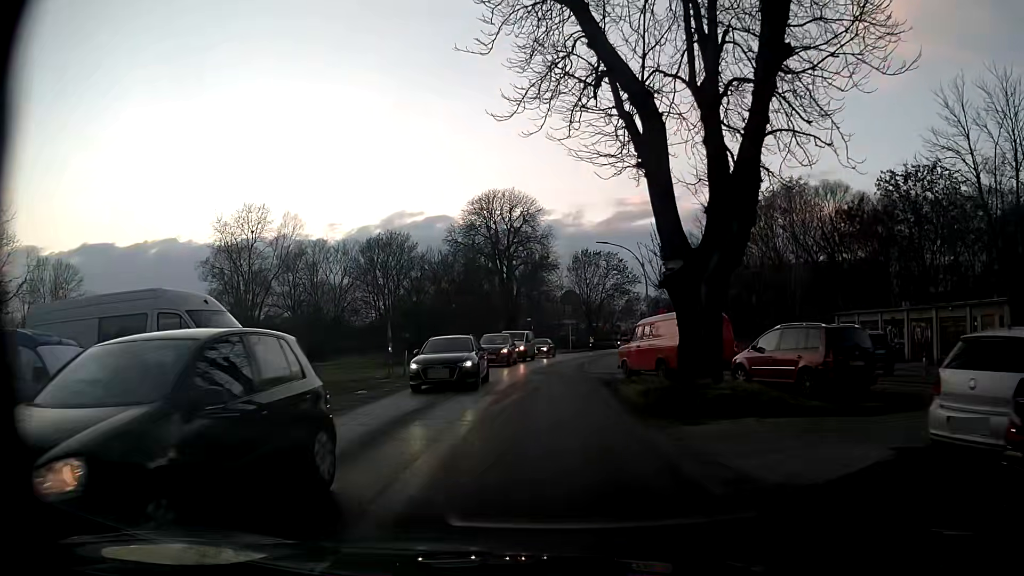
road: residential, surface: asphalt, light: Day
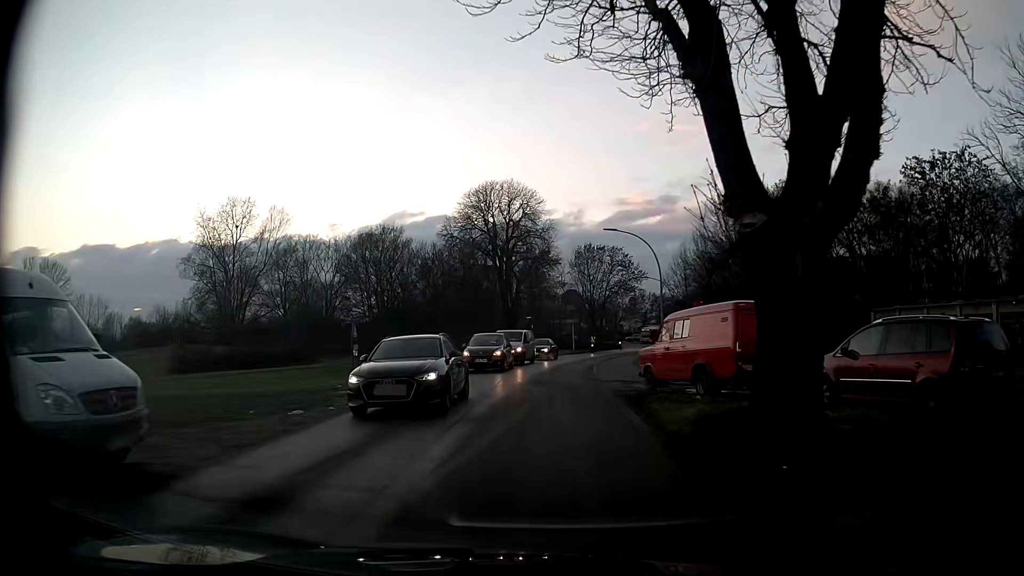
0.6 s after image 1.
(0.0, +5.2) m; 0°
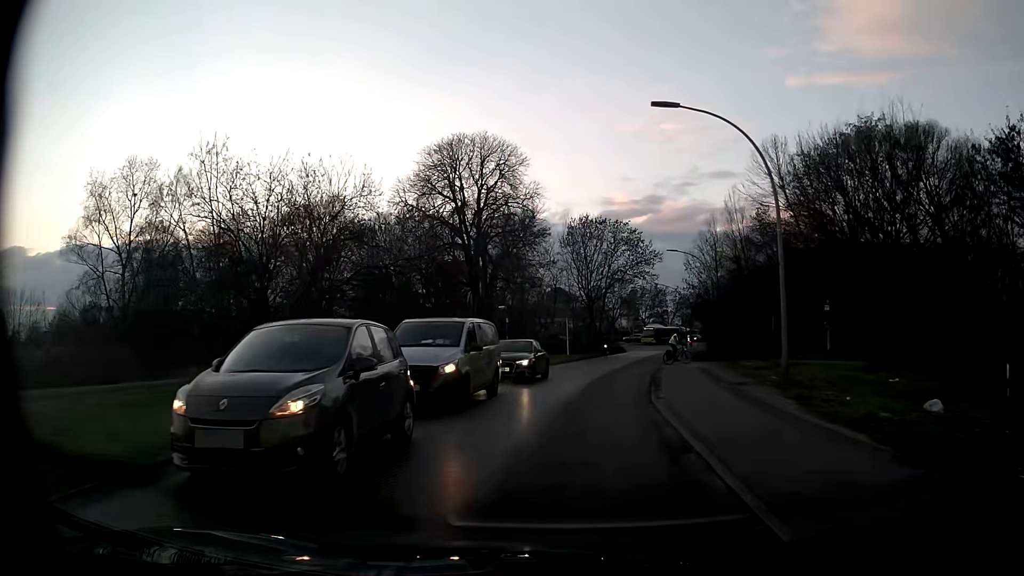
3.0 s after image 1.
(-0.1, +21.8) m; +1°
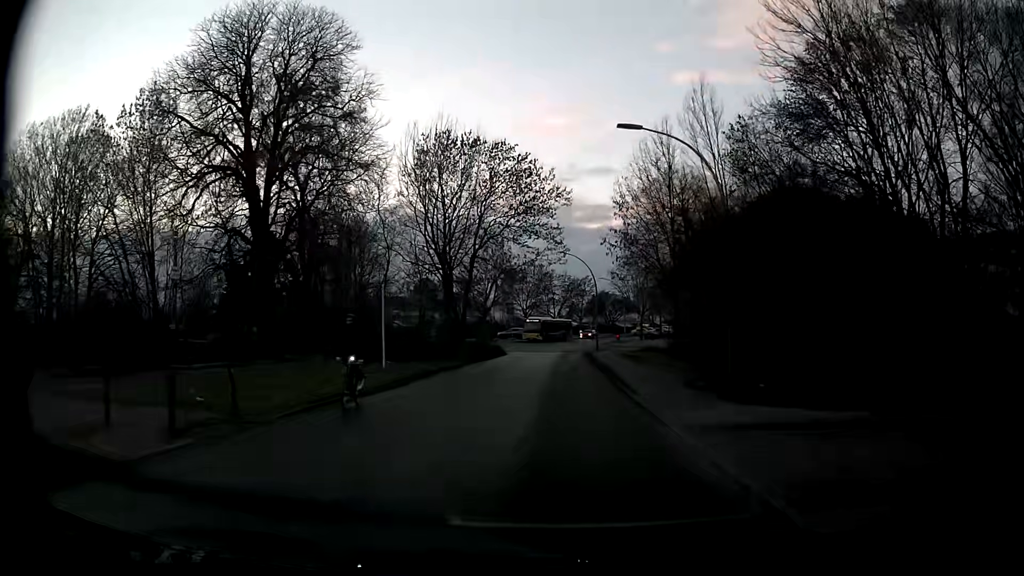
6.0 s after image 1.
(+2.5, +28.1) m; +11°
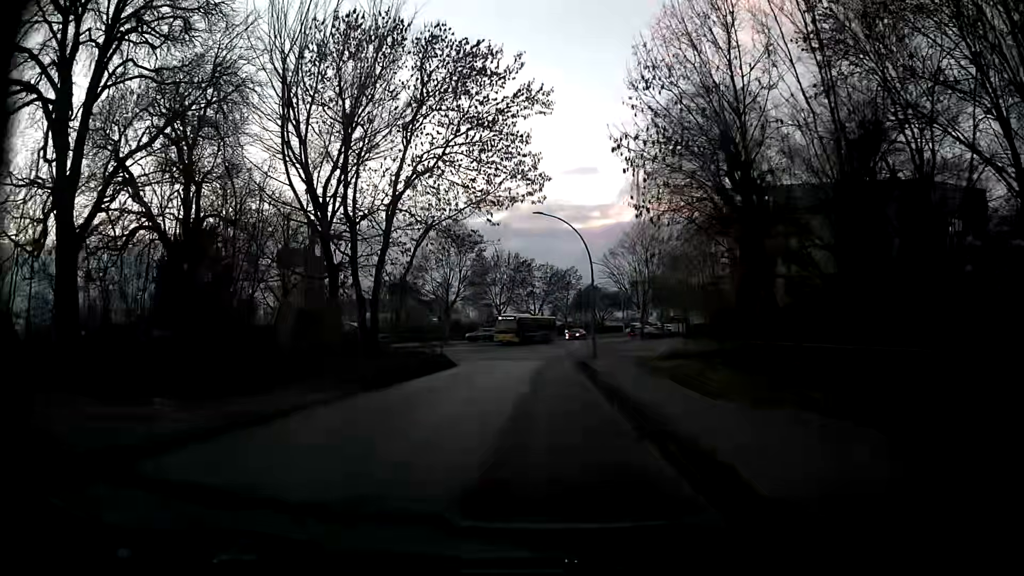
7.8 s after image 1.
(+0.5, +17.6) m; +1°
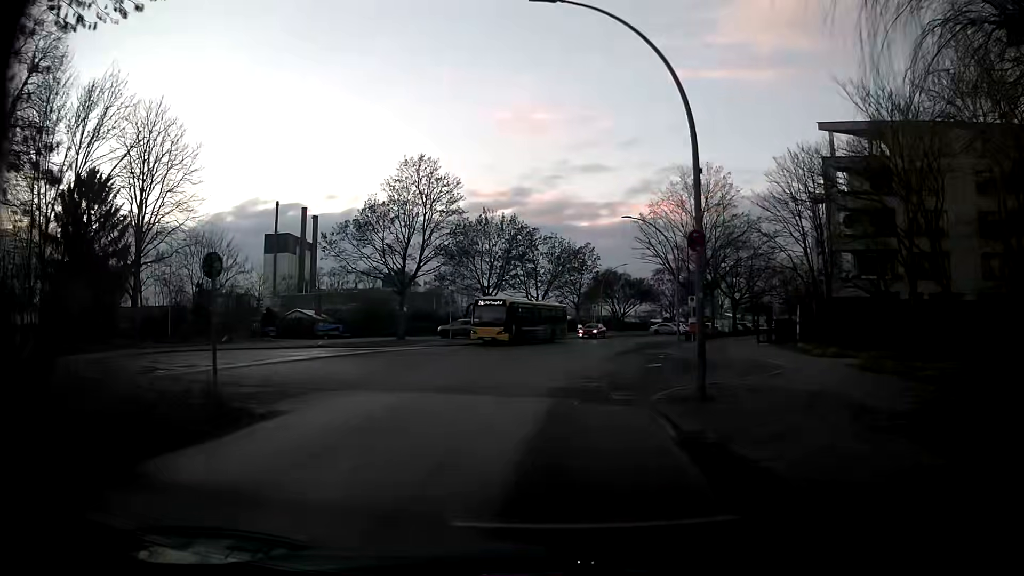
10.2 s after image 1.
(0.0, +24.0) m; 0°
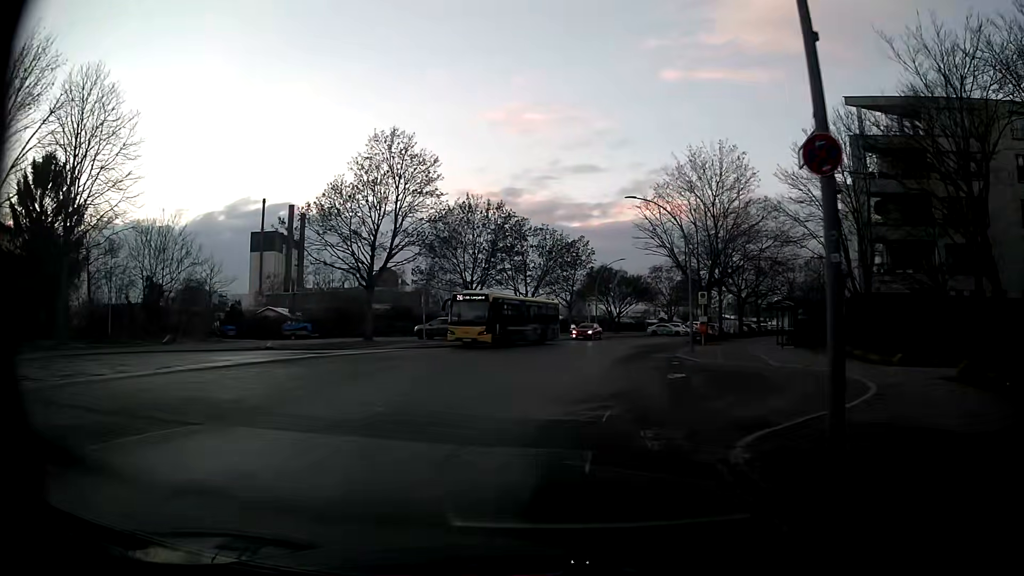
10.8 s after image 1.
(+0.1, +6.1) m; +1°
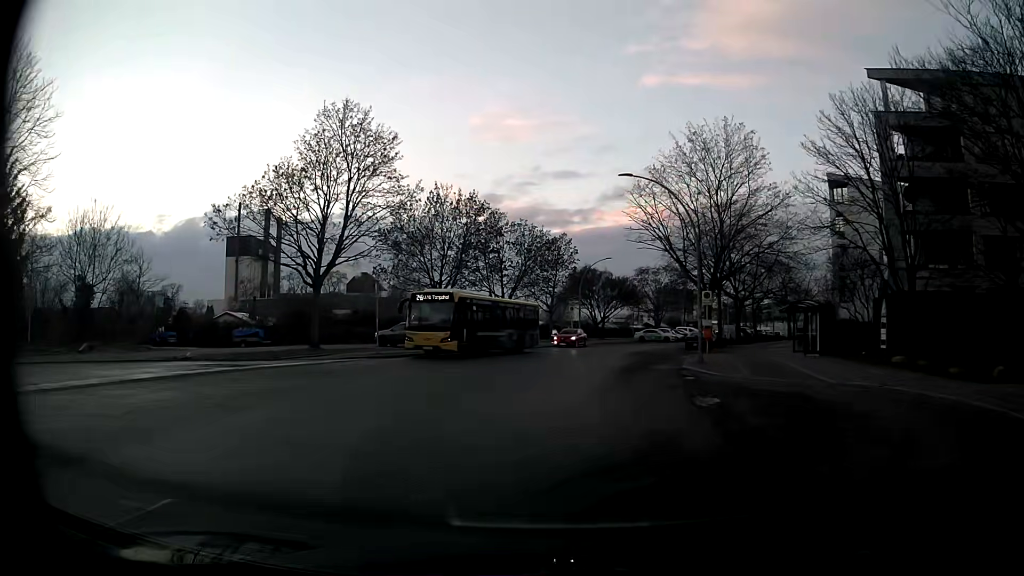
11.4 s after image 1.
(+0.1, +6.1) m; +1°
(0, +10) (+1, +20) (+3, +30) (+5, +40) (+7, +49) (+11, +59) (+15, +68) (+20, +77) (+24, +85) (+30, +94) m
